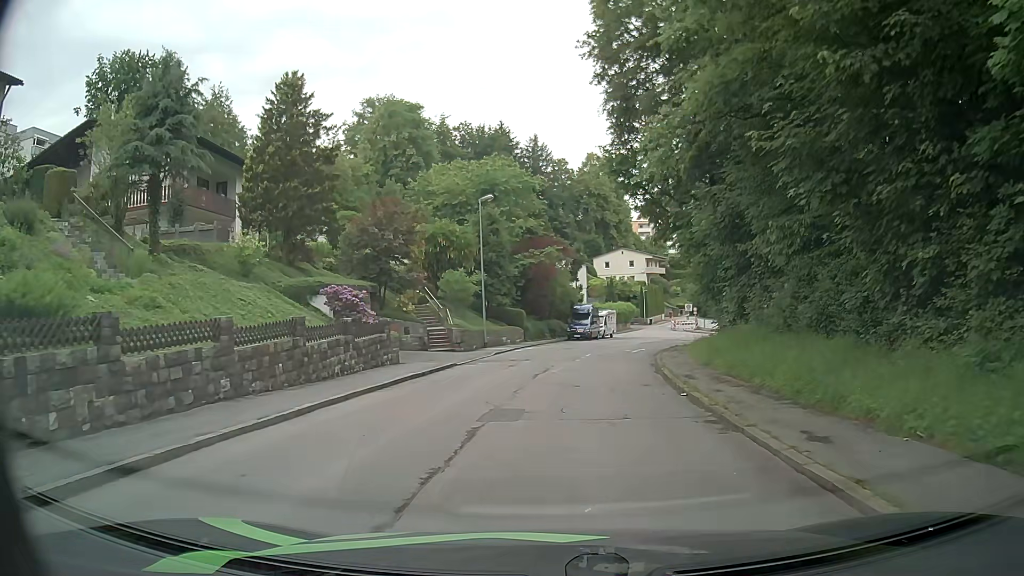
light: Day
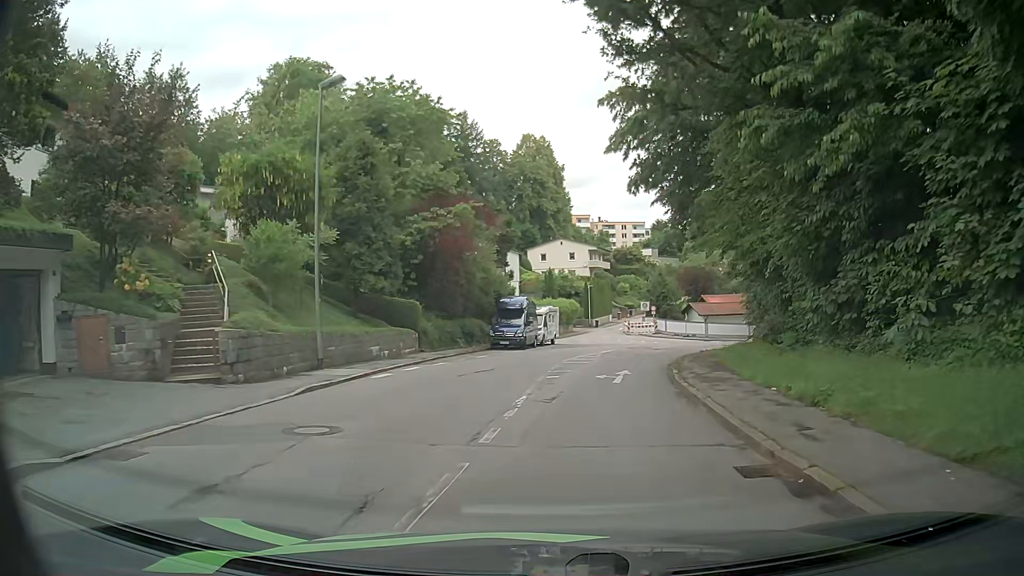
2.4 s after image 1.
(+0.5, +18.2) m; +5°
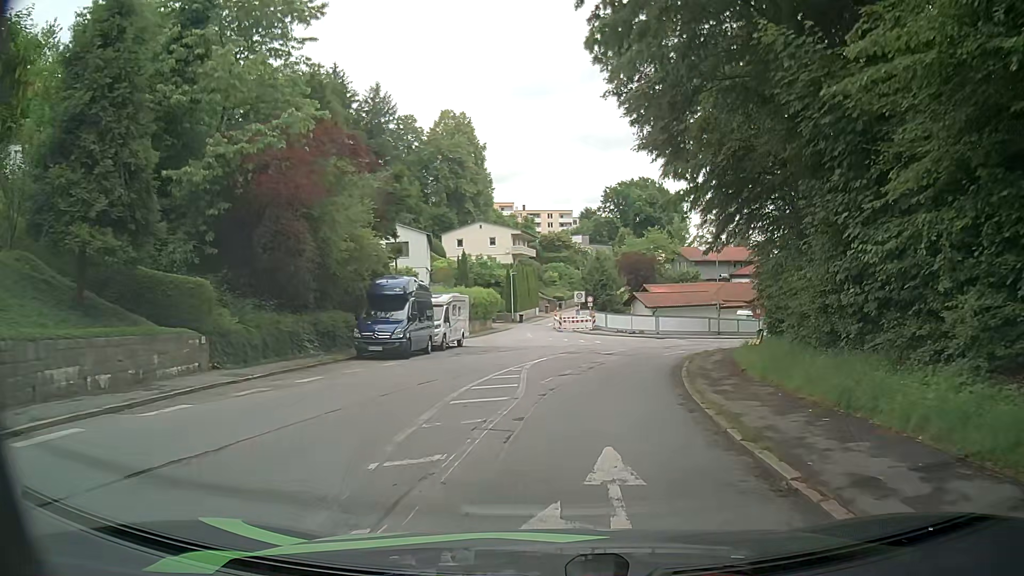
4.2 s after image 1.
(+0.8, +13.8) m; +7°
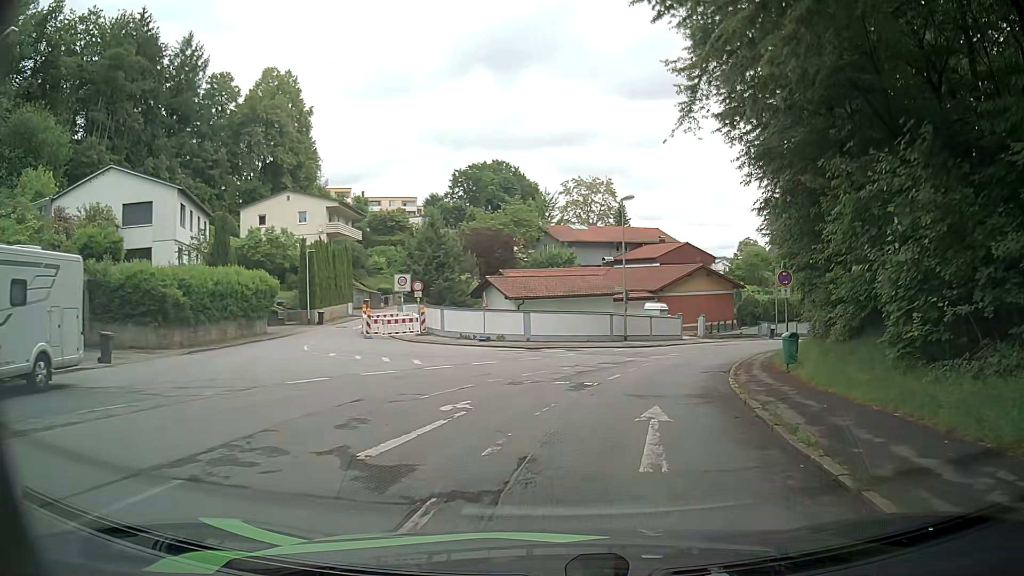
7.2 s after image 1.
(+2.1, +23.2) m; +12°
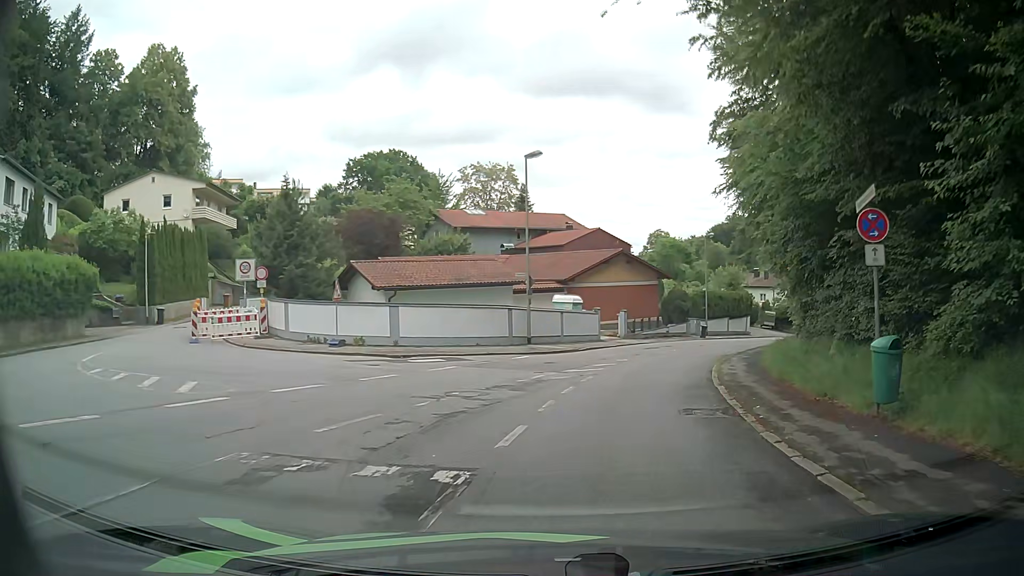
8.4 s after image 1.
(+0.7, +9.5) m; +9°
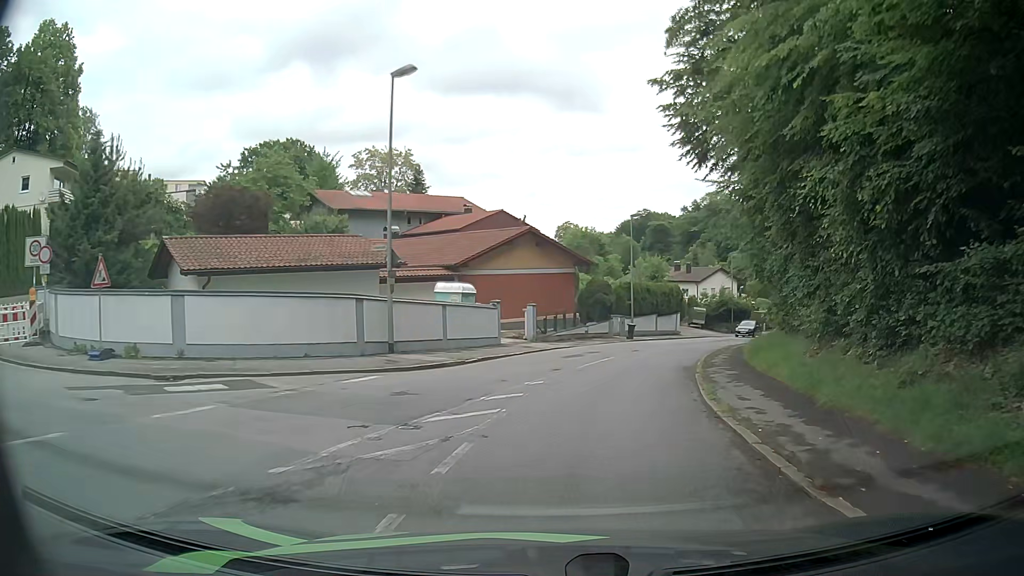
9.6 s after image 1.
(+0.6, +9.8) m; +7°
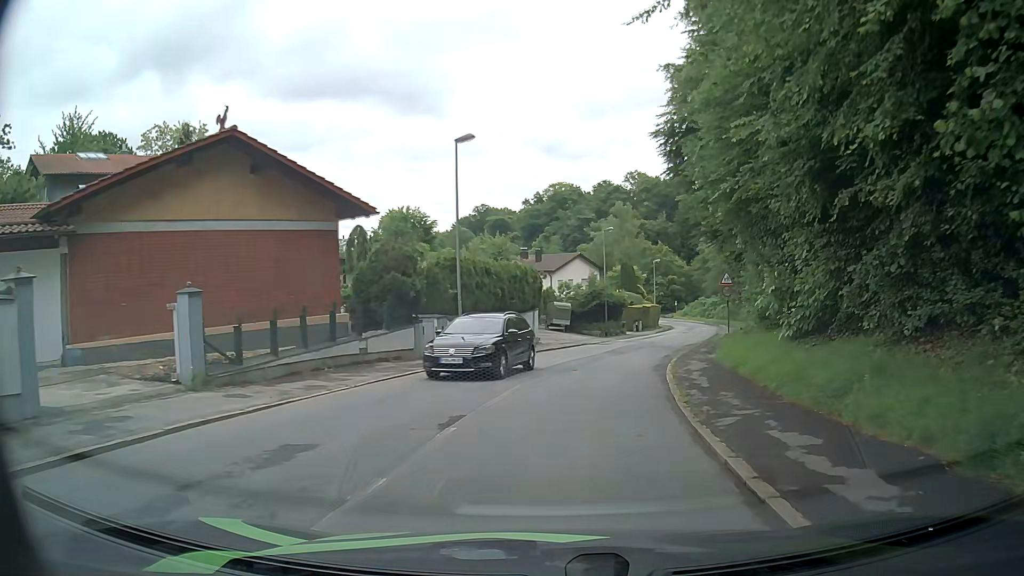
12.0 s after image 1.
(+2.5, +19.5) m; +13°
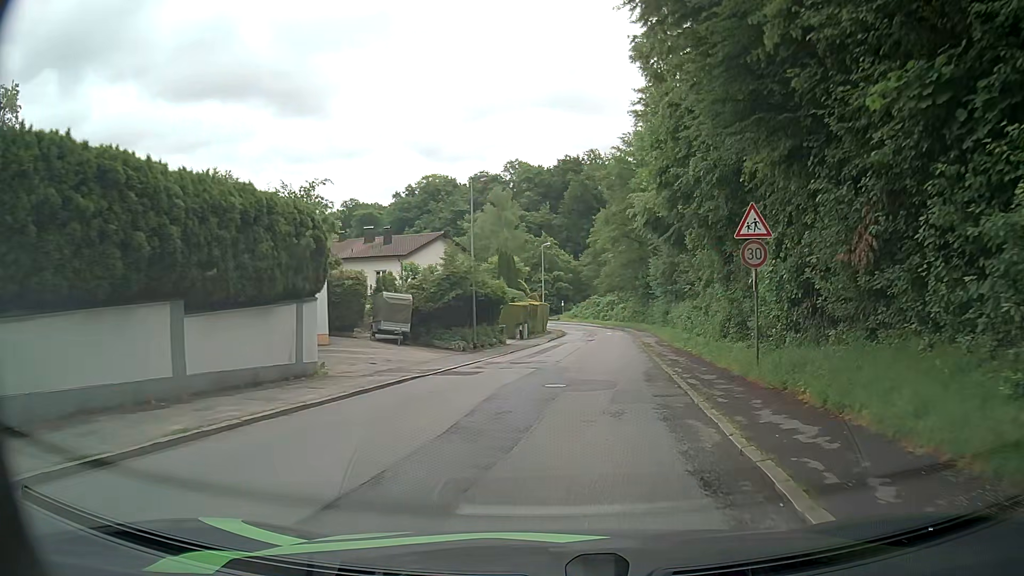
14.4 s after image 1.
(+1.8, +19.7) m; +10°
(+1, +10) (+2, +20) (+3, +30) (+4, +40) (+5, +50) (+6, +60) (+7, +70) (+7, +80) (+6, +90) (+4, +99) m
